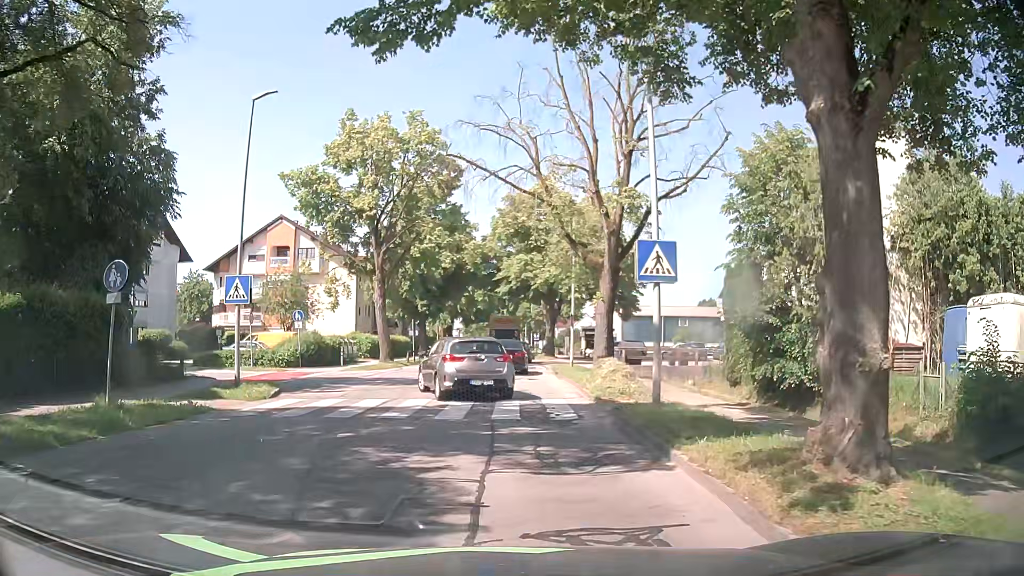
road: unclassified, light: Day
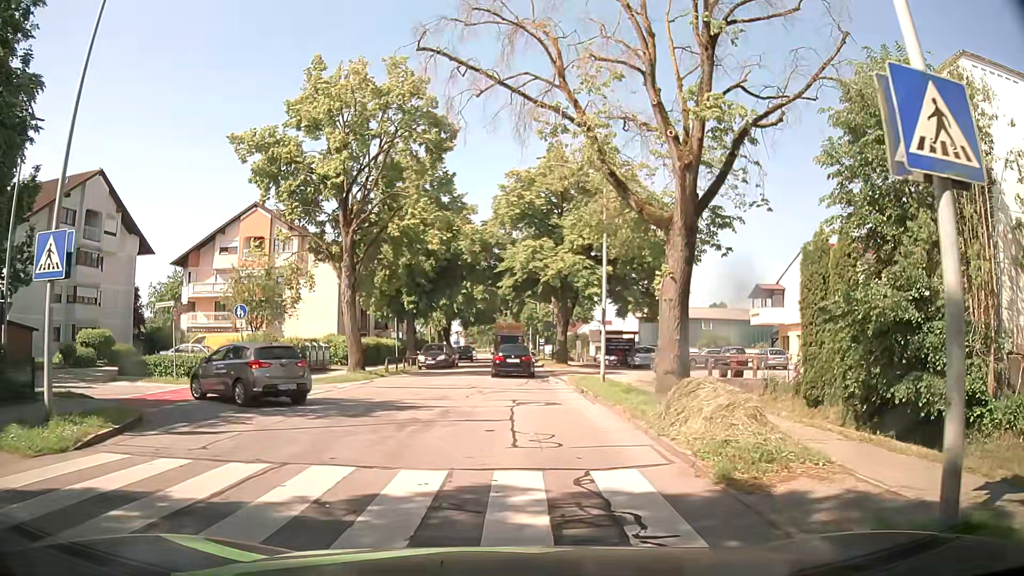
(-0.1, +8.5) m; 0°
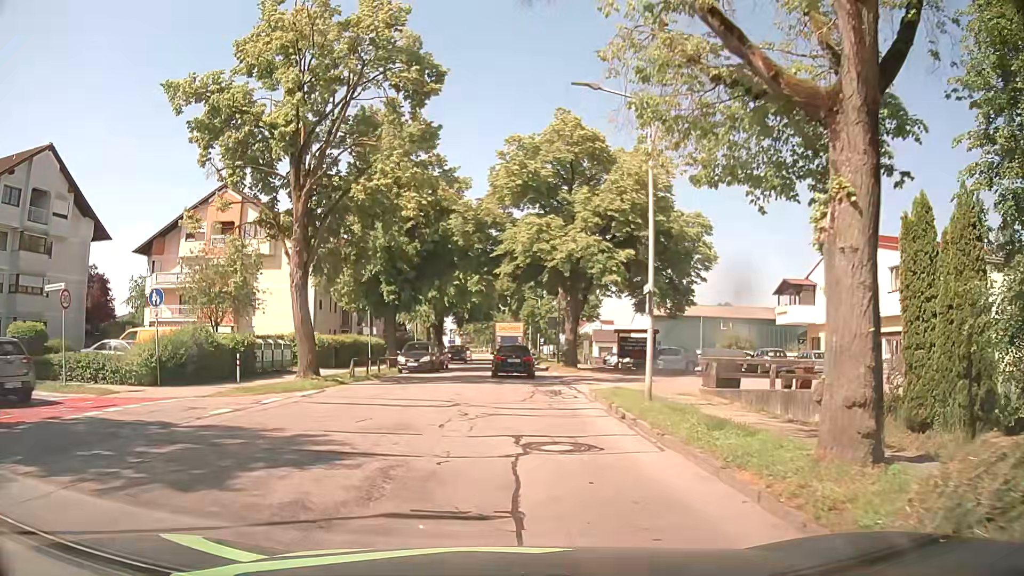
(-0.2, +7.2) m; -2°
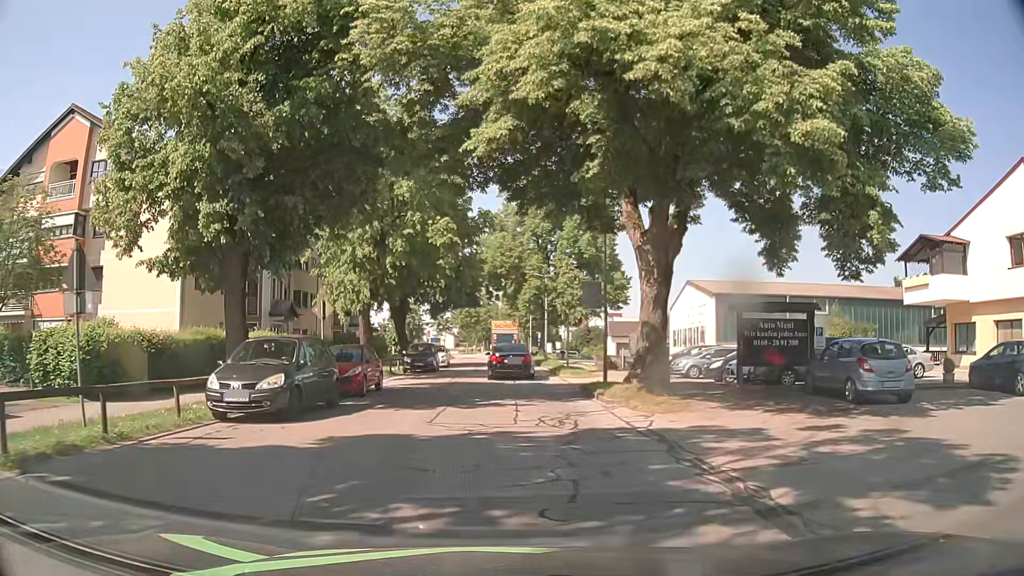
(+0.3, +21.9) m; +2°
(0, +10) (0, +20) (0, +30) (0, +40) (0, +50) (0, +60) (0, +70) (-1, +80) (-1, +90) (-1, +100) m
